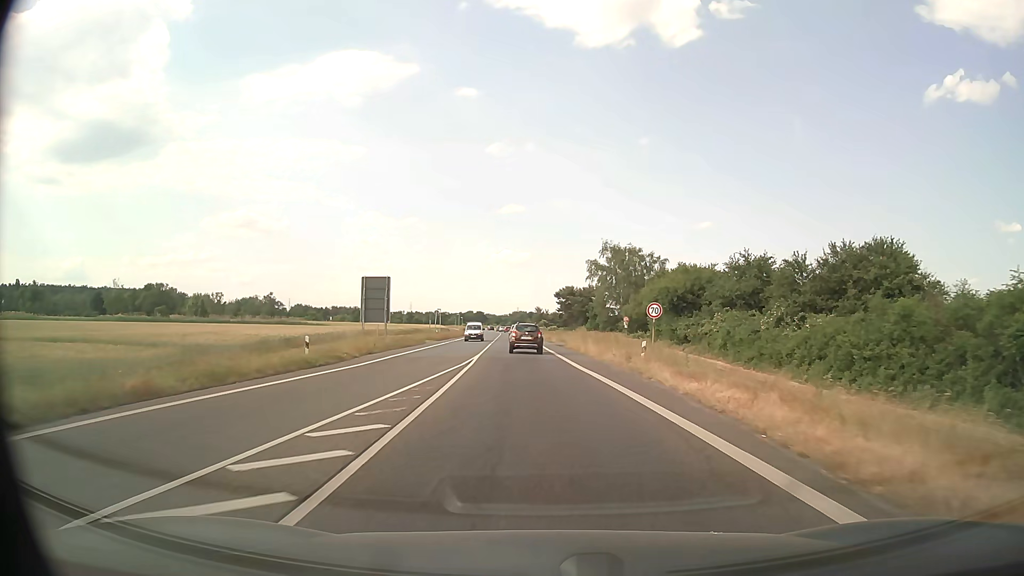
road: primary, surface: asphalt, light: Day
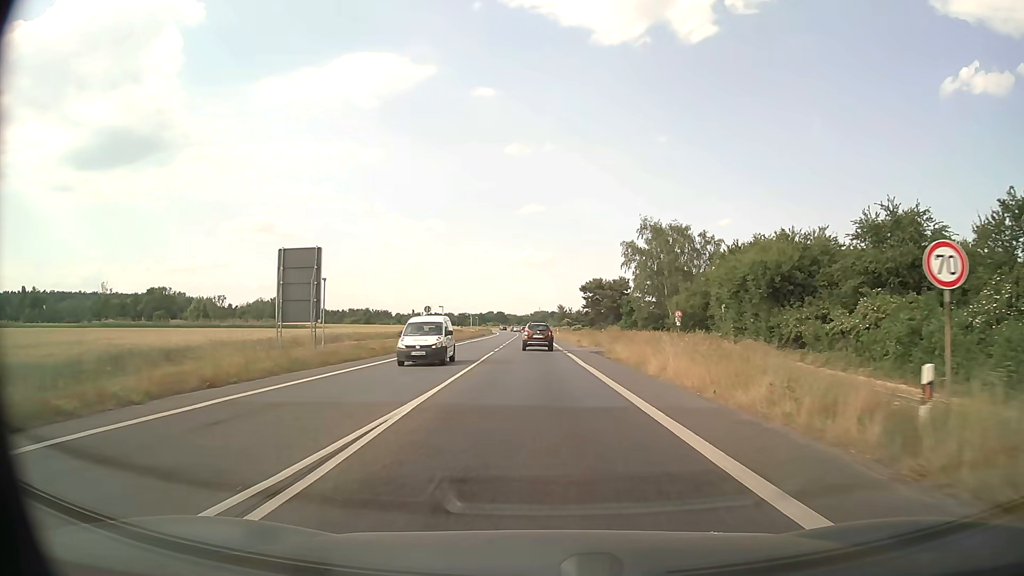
(-0.3, +19.0) m; -2°
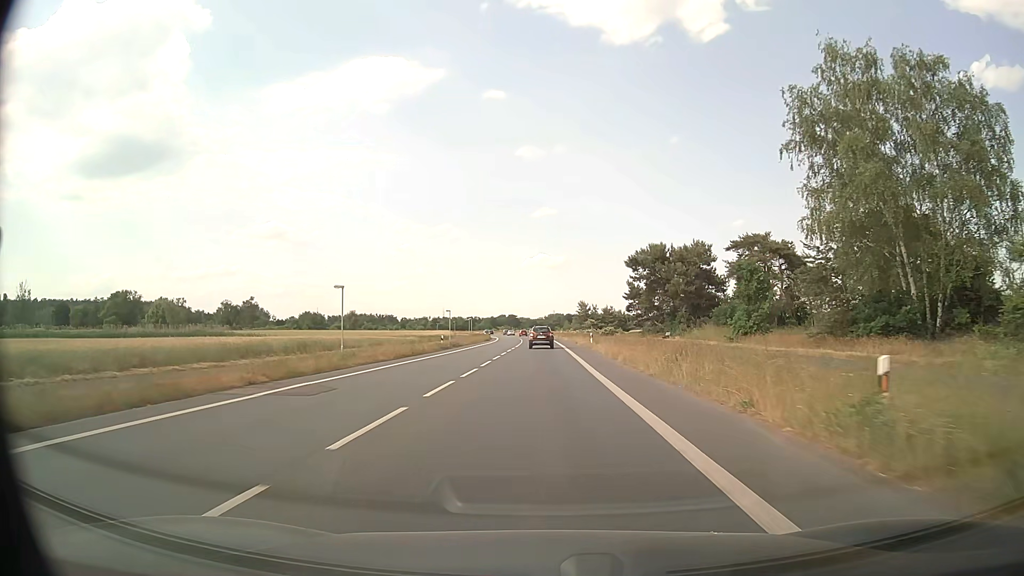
(-0.5, +49.3) m; -1°
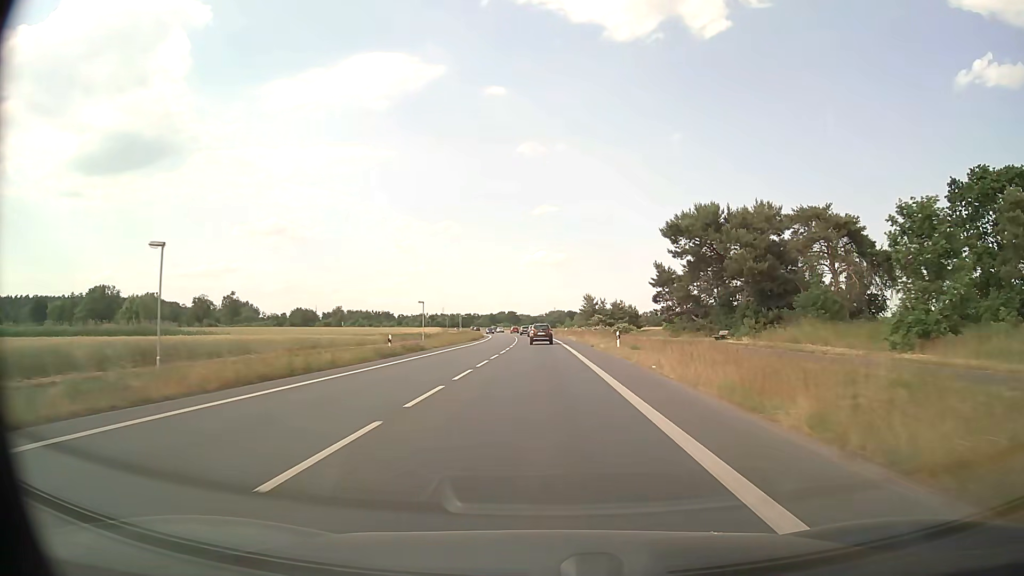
(0.0, +20.3) m; 0°
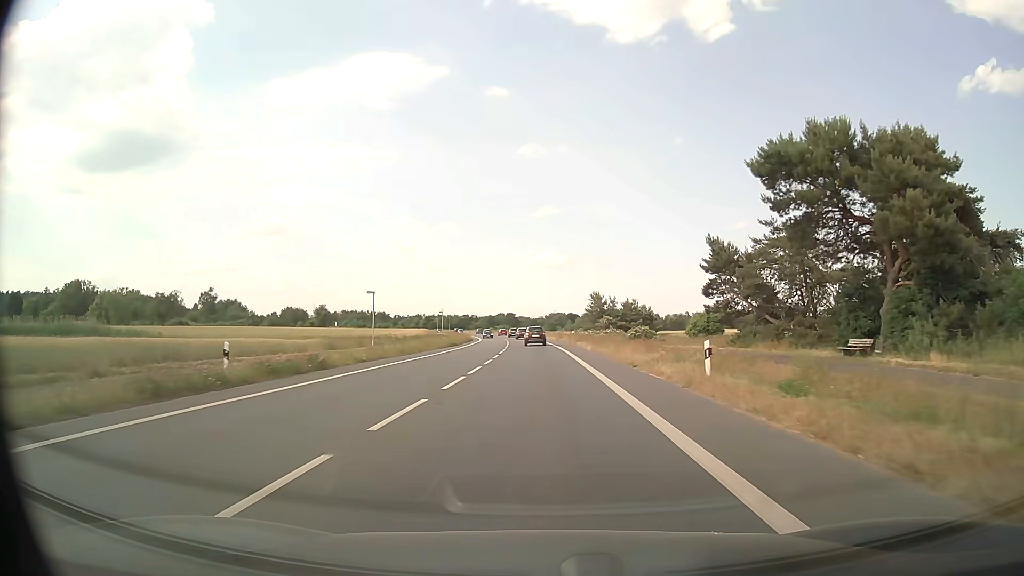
(0.0, +20.6) m; 0°
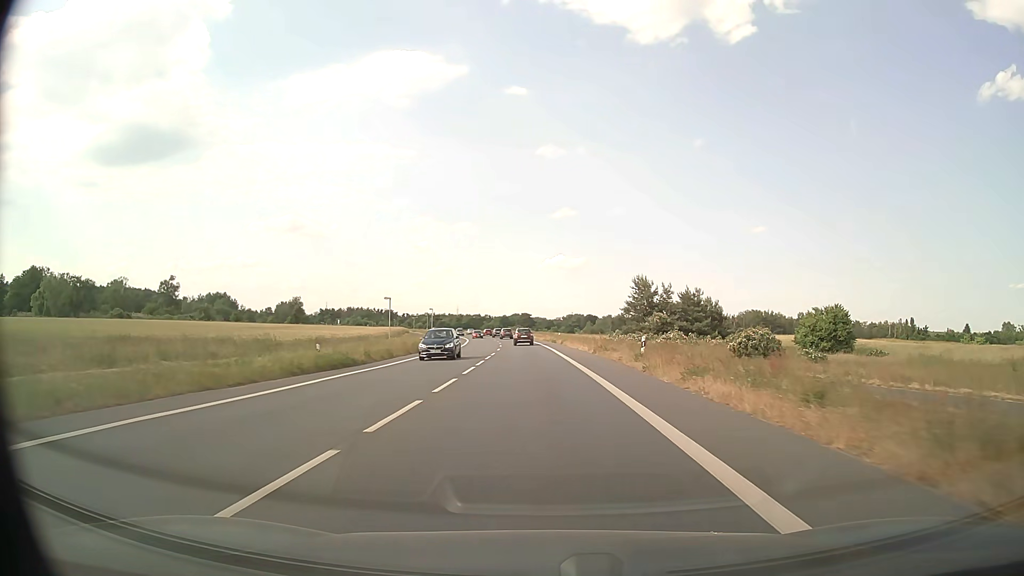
(-0.3, +42.0) m; -1°
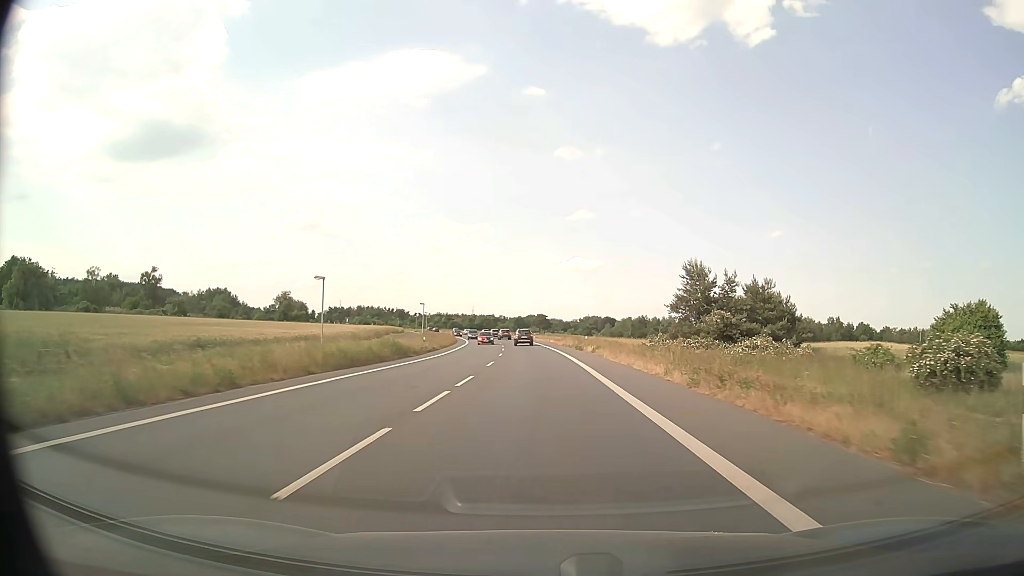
(-0.3, +21.9) m; -1°
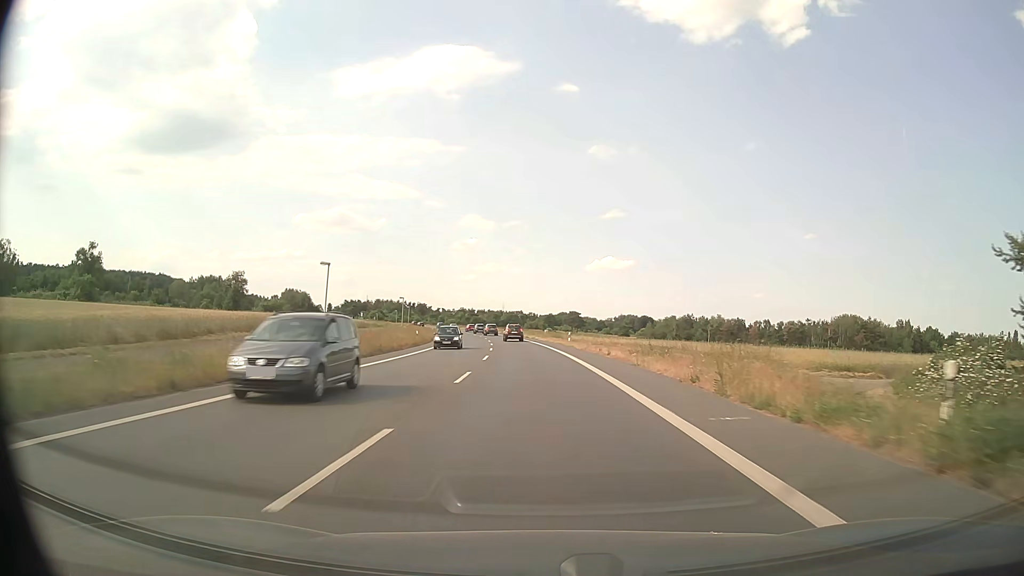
(-0.8, +48.1) m; -3°
(0, +10) (0, +20) (-1, +30) (-1, +40) (-2, +50) (-3, +60) (-4, +70) (-5, +80) (-6, +90) (-8, +100) m
